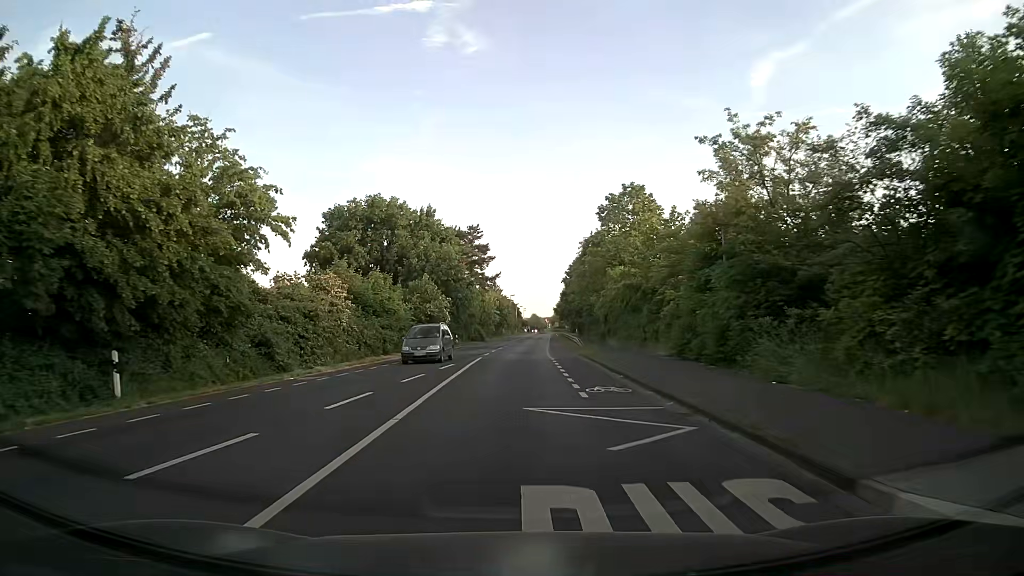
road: secondary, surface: asphalt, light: Day
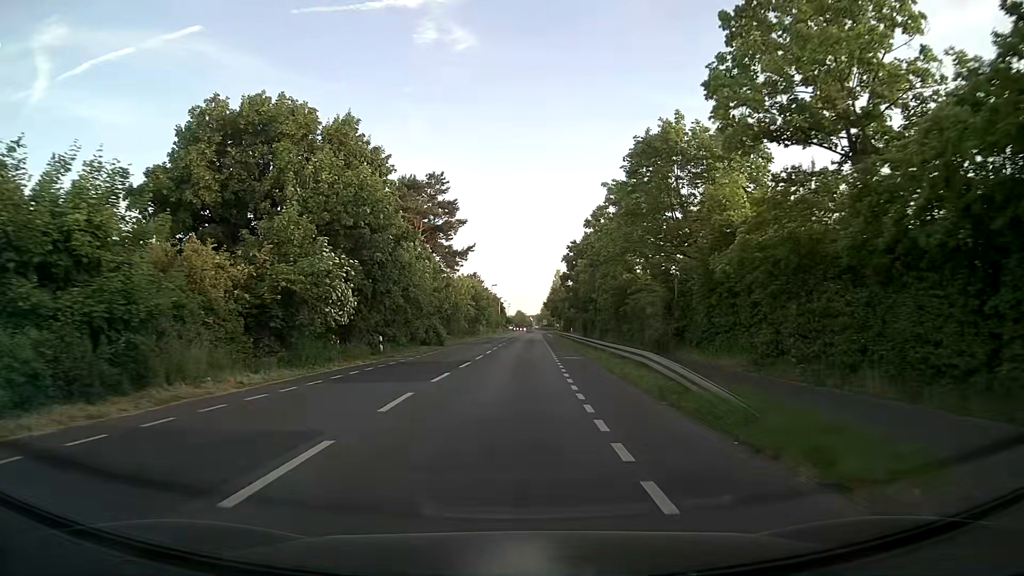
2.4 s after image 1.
(+0.2, +30.9) m; +1°
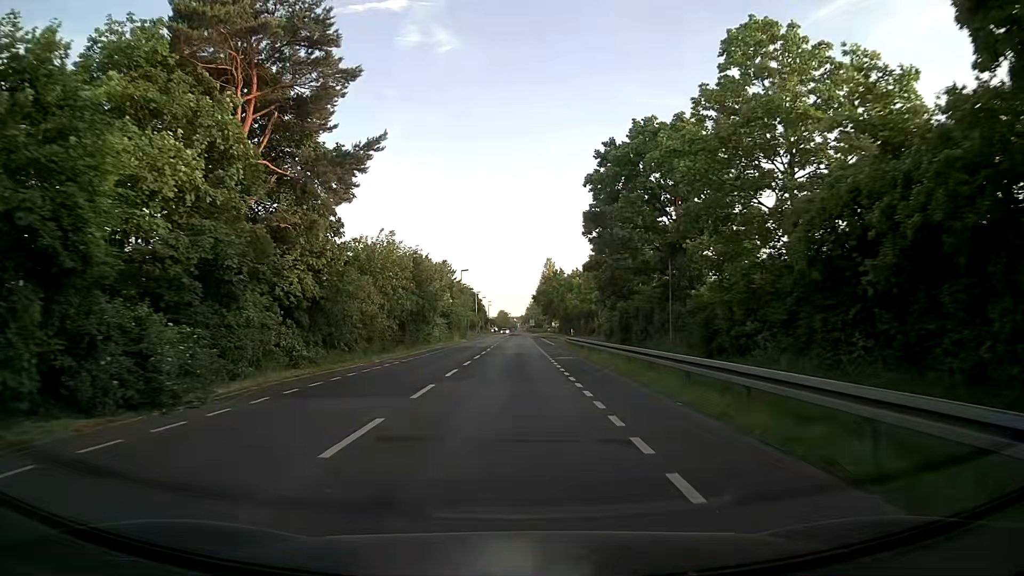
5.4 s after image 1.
(+0.4, +40.3) m; +1°
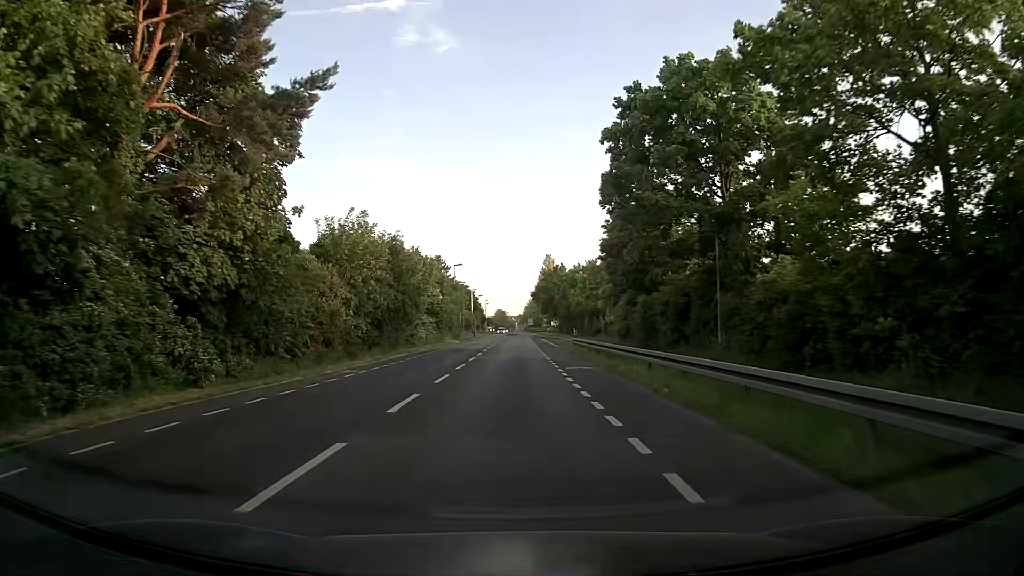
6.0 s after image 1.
(0.0, +8.1) m; 0°
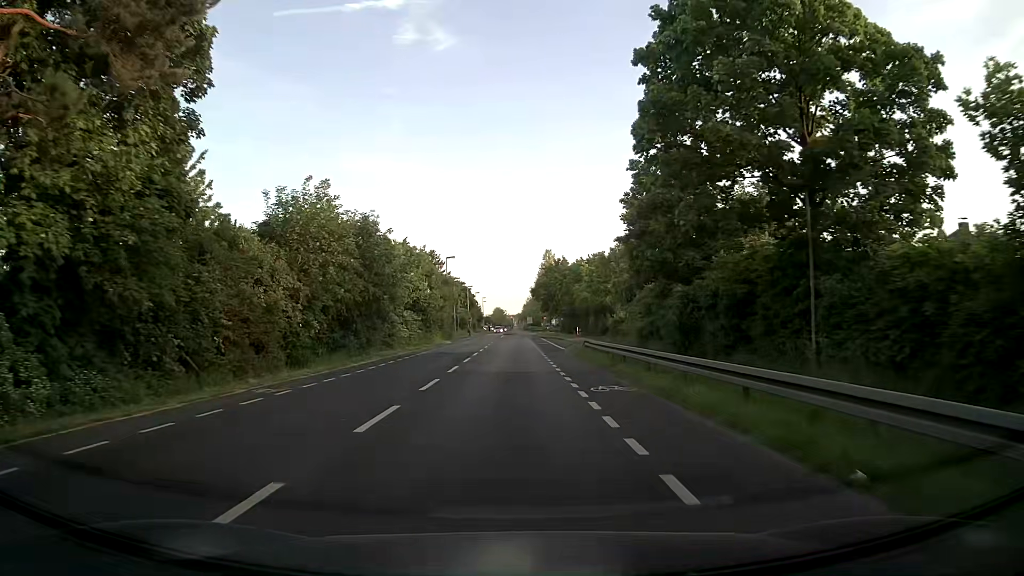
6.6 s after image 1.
(0.0, +8.1) m; 0°
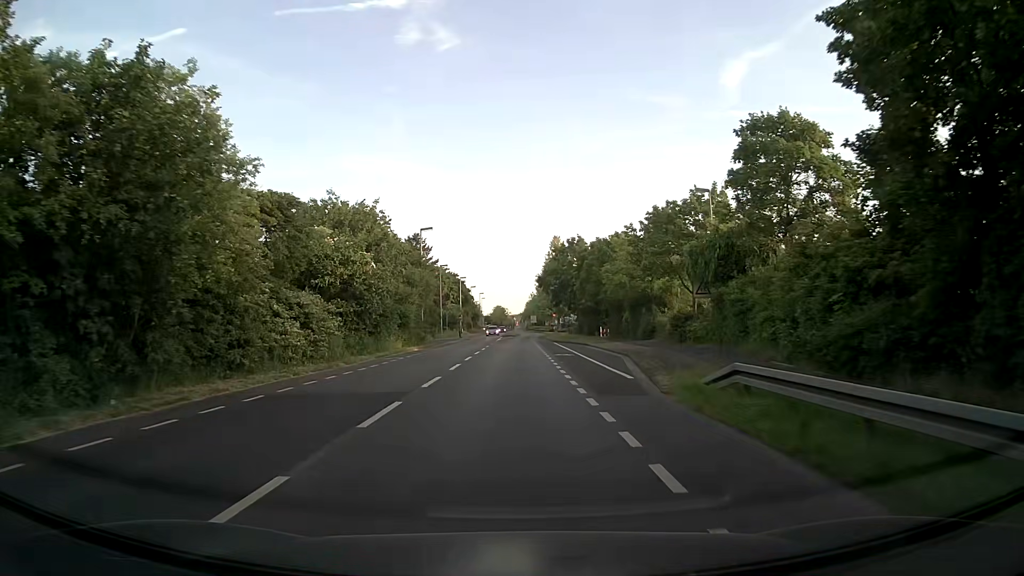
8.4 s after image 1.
(-0.1, +24.0) m; +1°
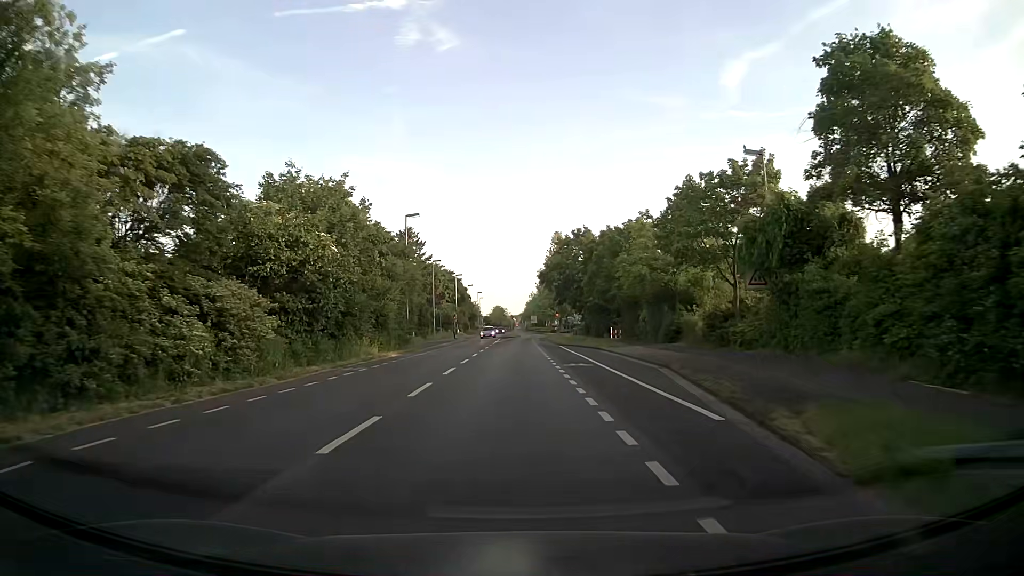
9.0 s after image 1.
(-0.1, +7.8) m; -1°
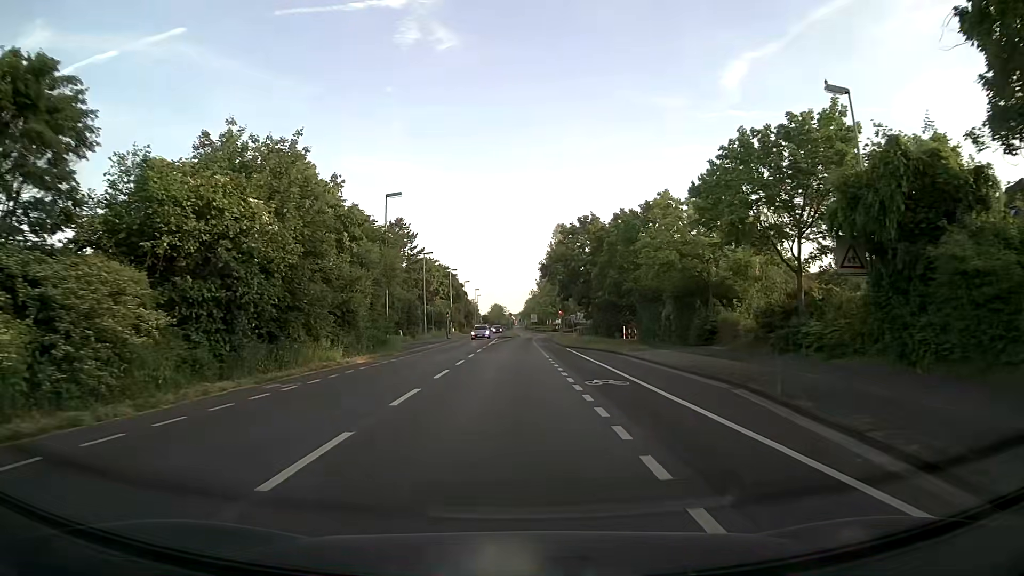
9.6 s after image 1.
(0.0, +7.8) m; 0°
(0, +10) (0, +20) (0, +30) (0, +40) (0, +50) (0, +60) (0, +70) (+1, +80) (+1, +90) (+1, +100) m
